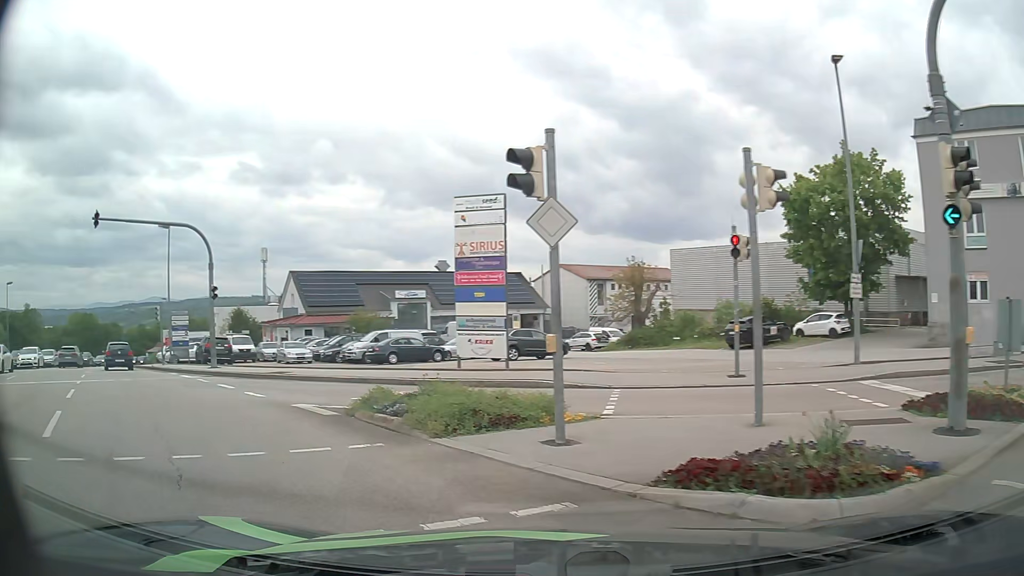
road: tertiary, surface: asphalt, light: Day
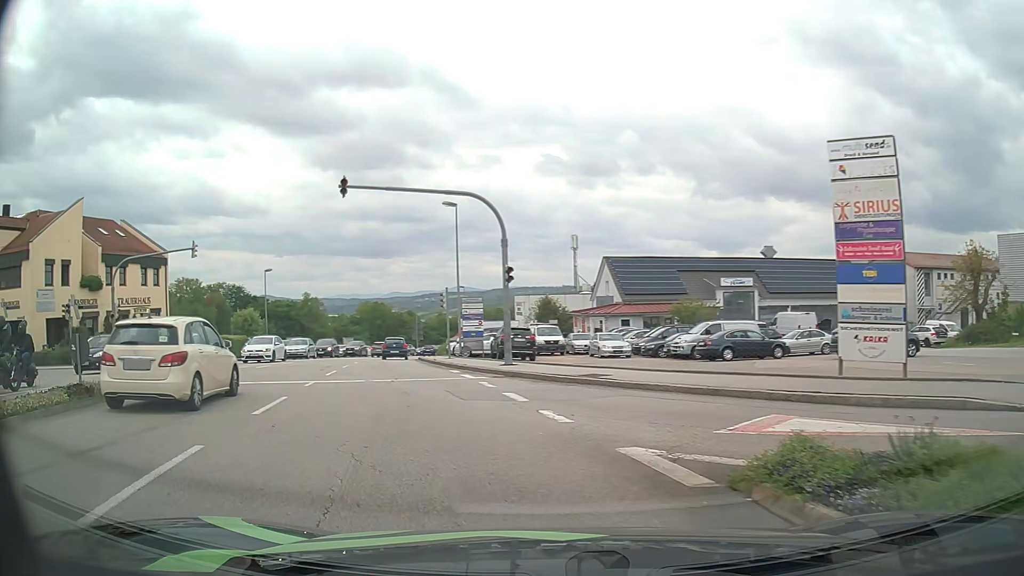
(-1.3, +5.0) m; -28°
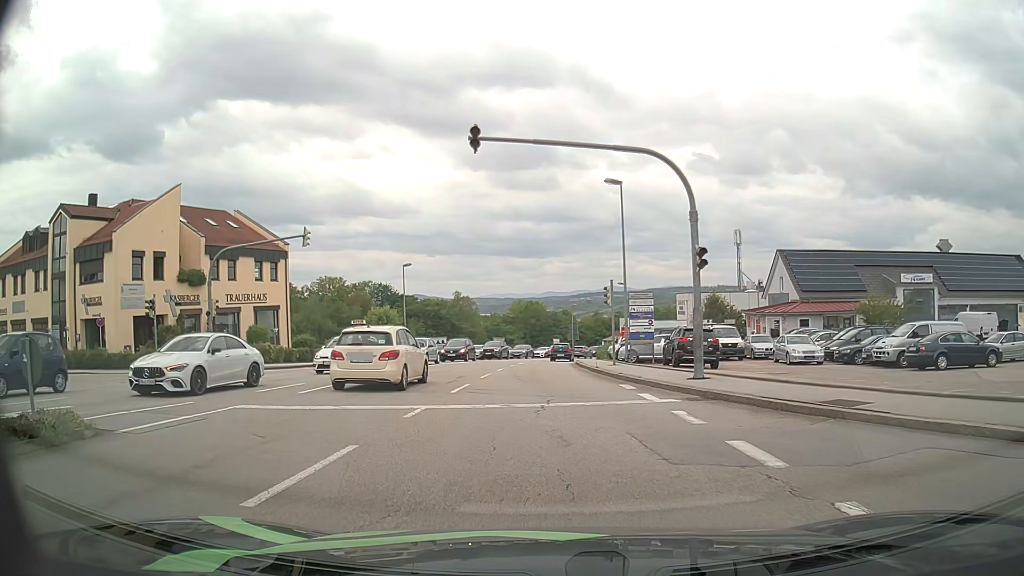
(-0.7, +5.8) m; -12°
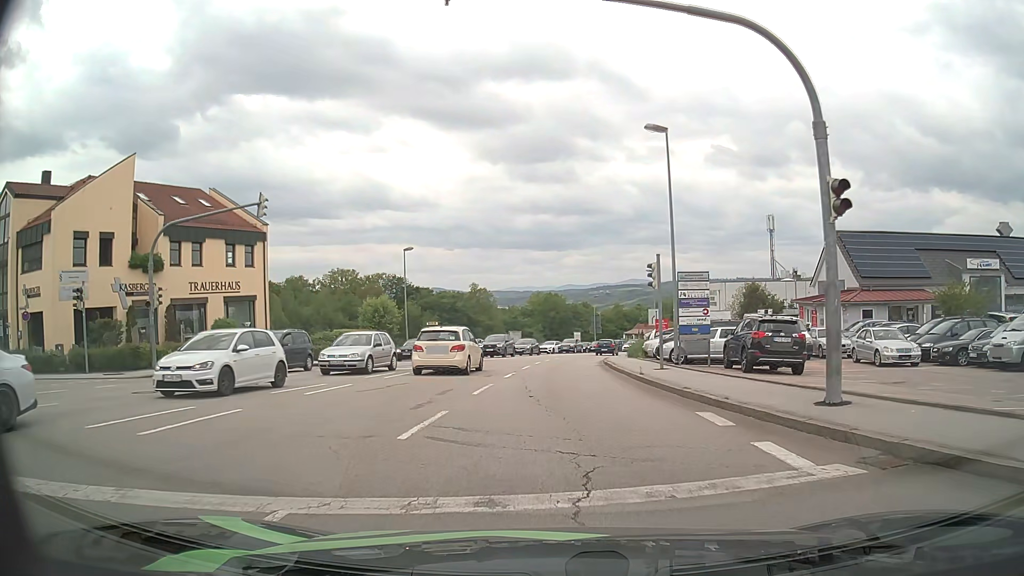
(-0.1, +7.5) m; -2°
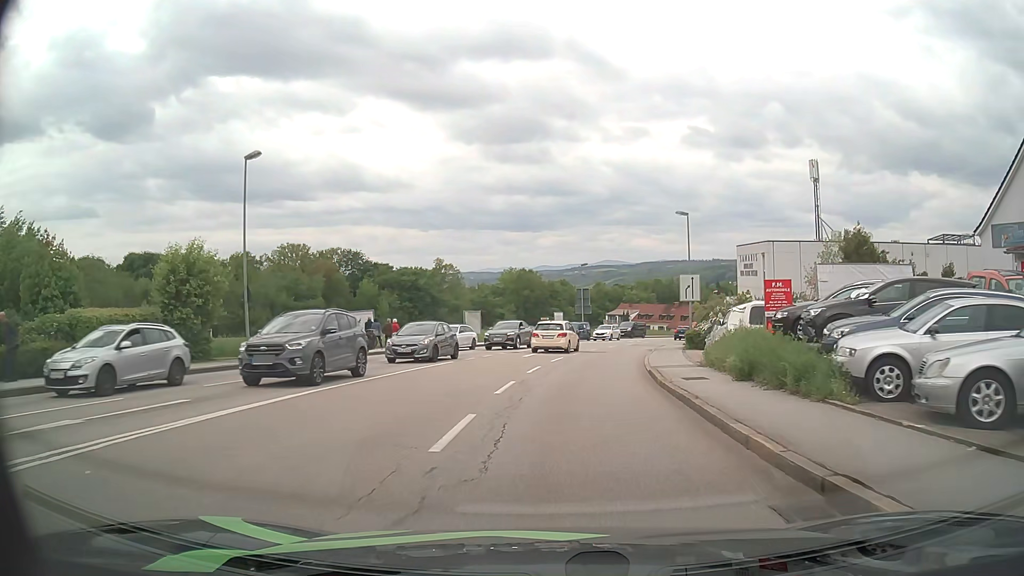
(+0.3, +25.7) m; +3°
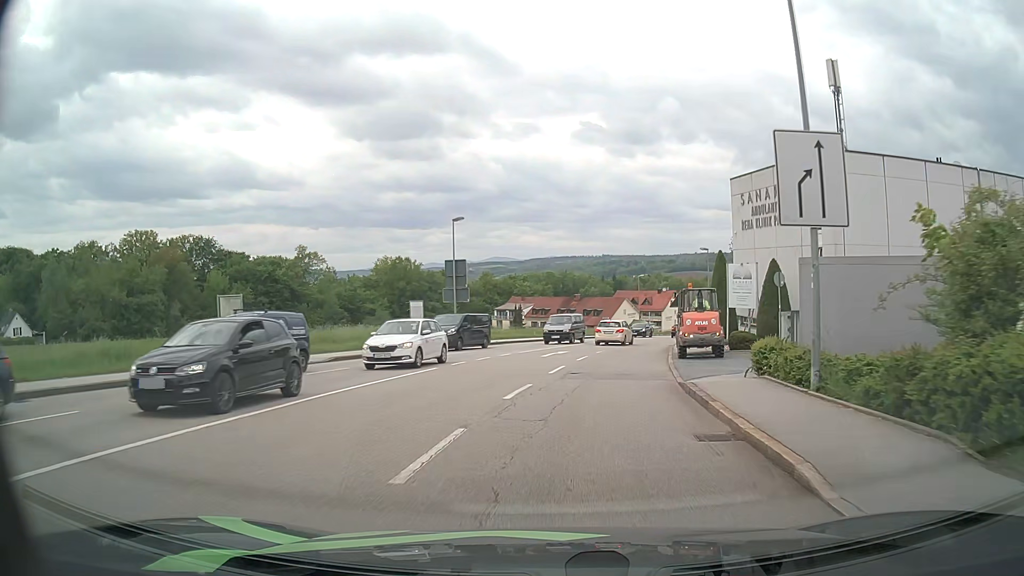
(+2.2, +31.0) m; +9°
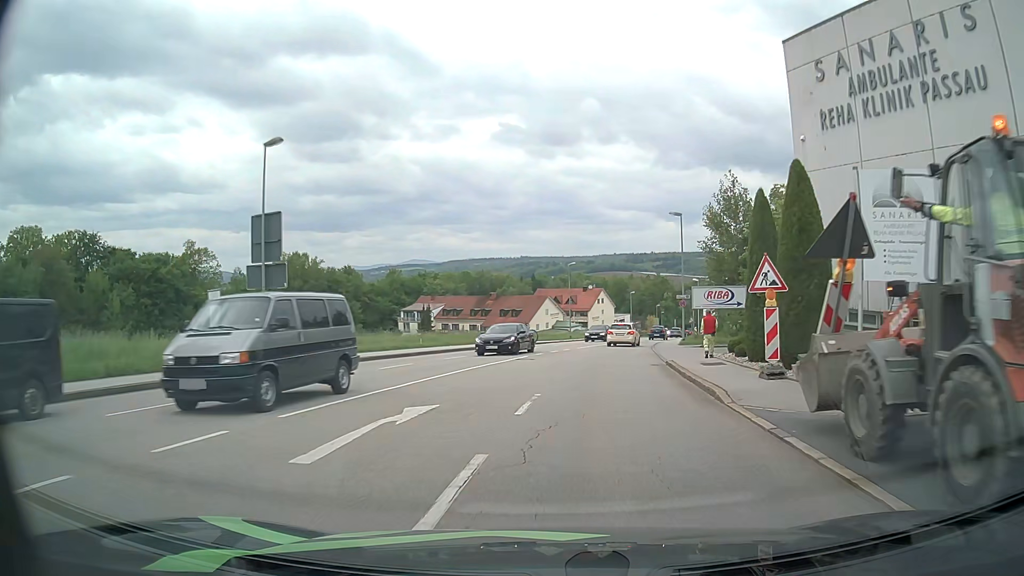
(+1.2, +20.2) m; +7°
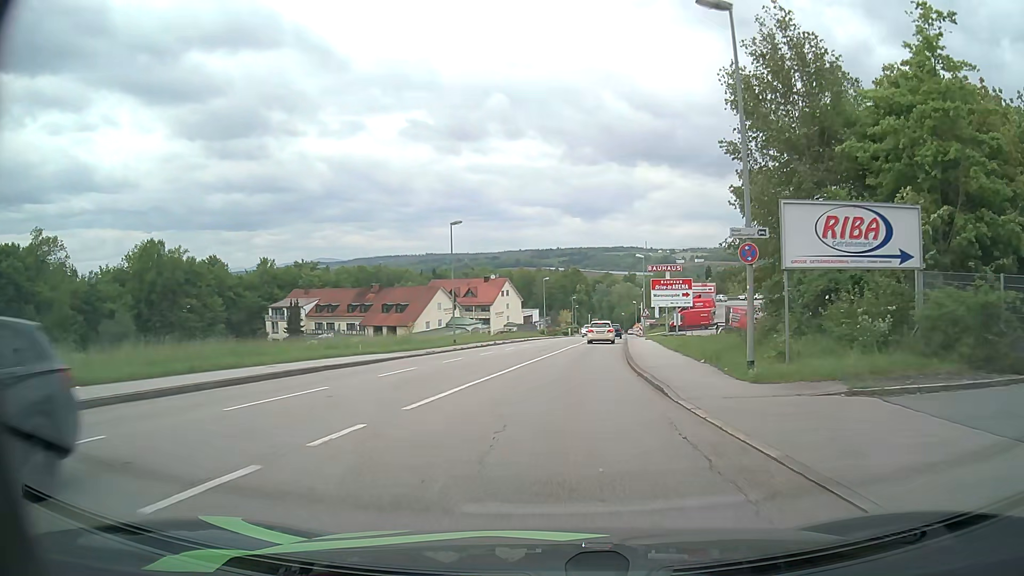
(+2.2, +28.1) m; +8°
(0, +10) (+1, +20) (+2, +30) (+3, +40) (+4, +50) (+5, +60) (+6, +70) (+7, +80) (+8, +90) (+9, +100) m
